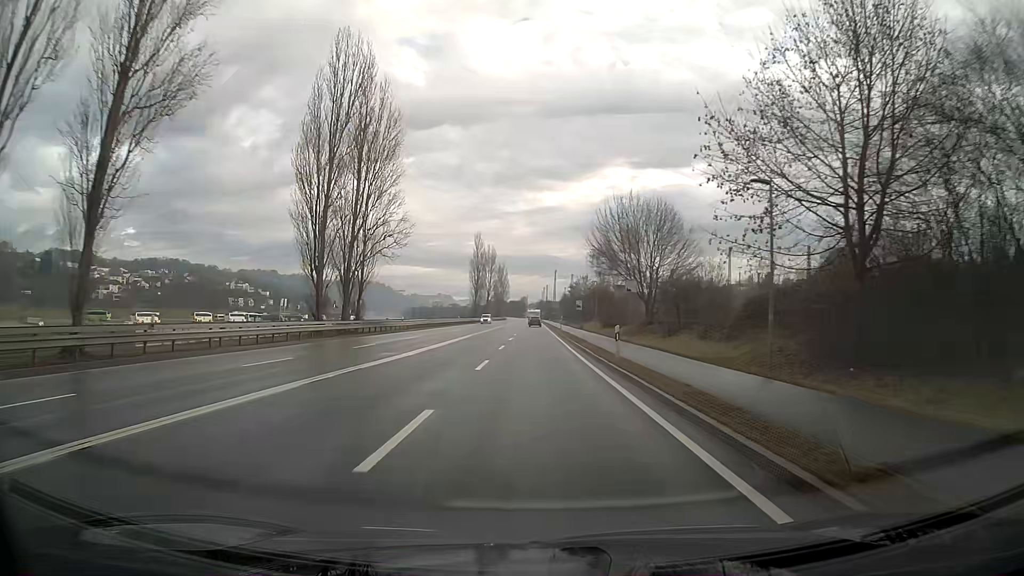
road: primary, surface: asphalt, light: Day
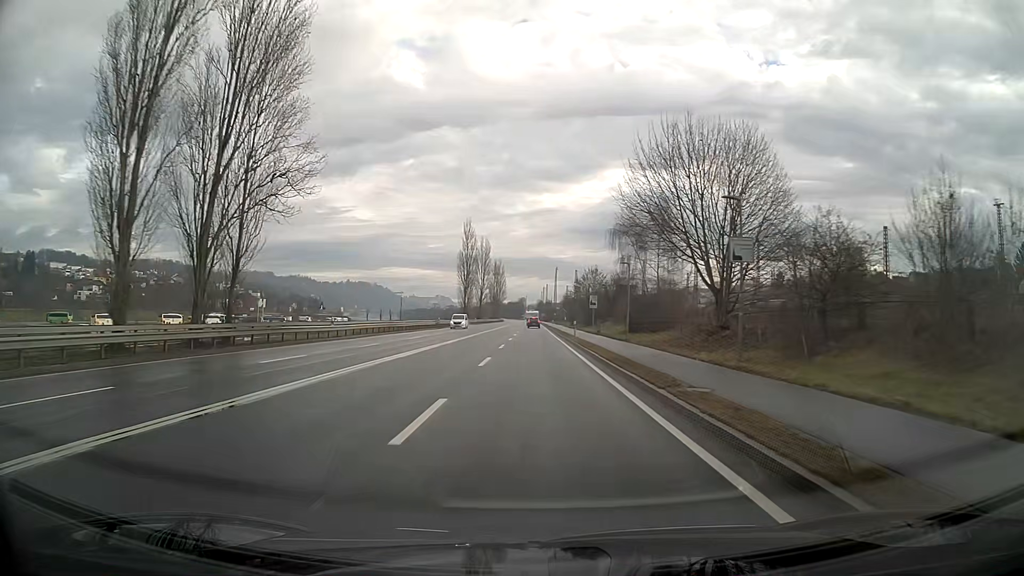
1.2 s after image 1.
(0.0, +22.8) m; 0°
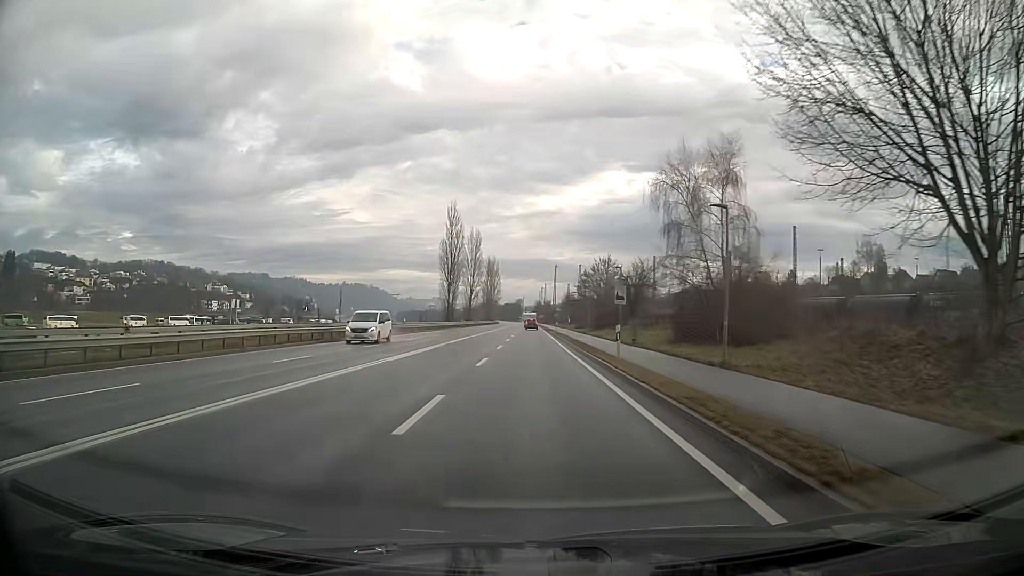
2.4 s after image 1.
(0.0, +22.9) m; 0°
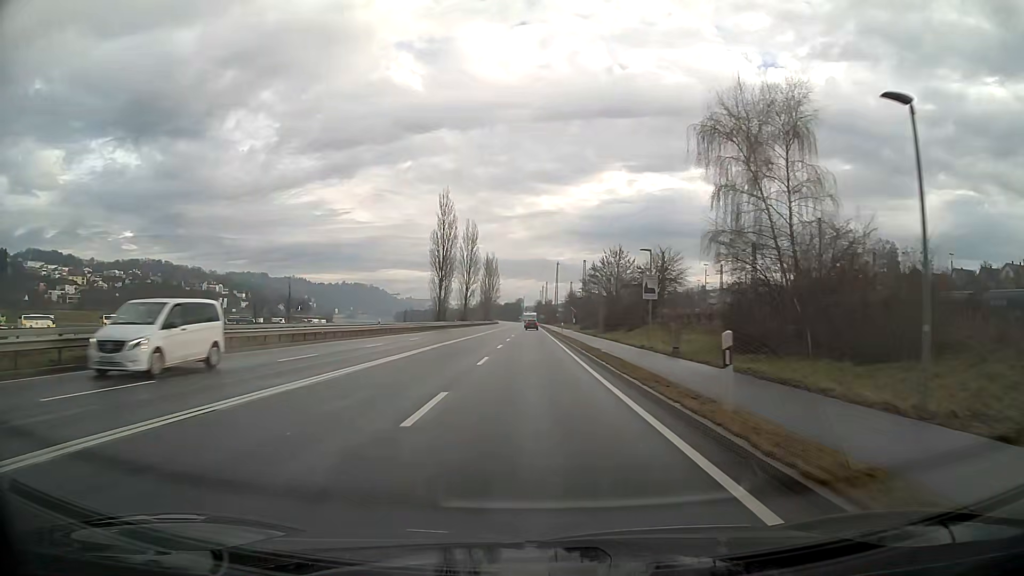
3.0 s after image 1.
(0.0, +11.4) m; 0°
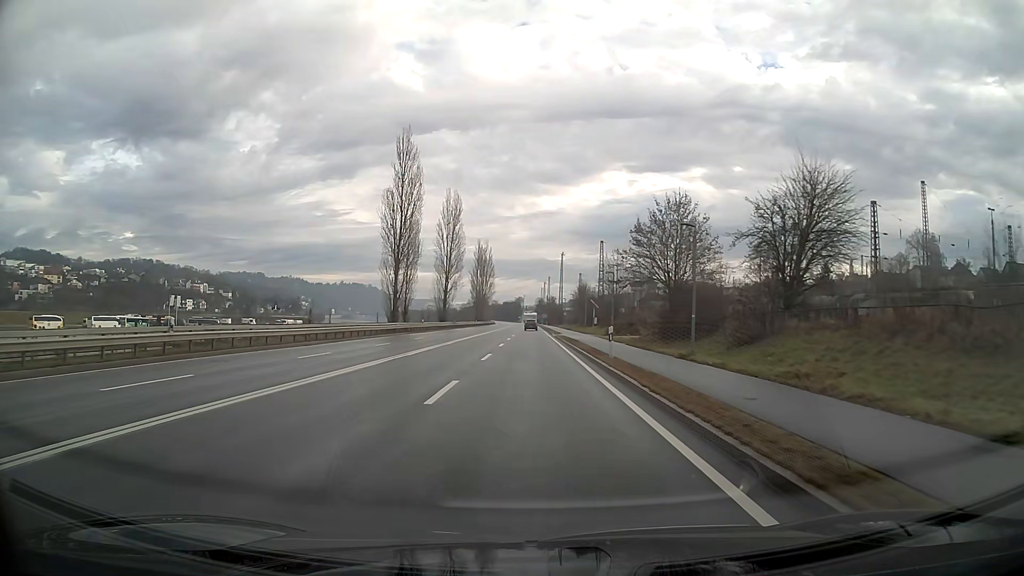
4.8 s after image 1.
(0.0, +33.9) m; 0°
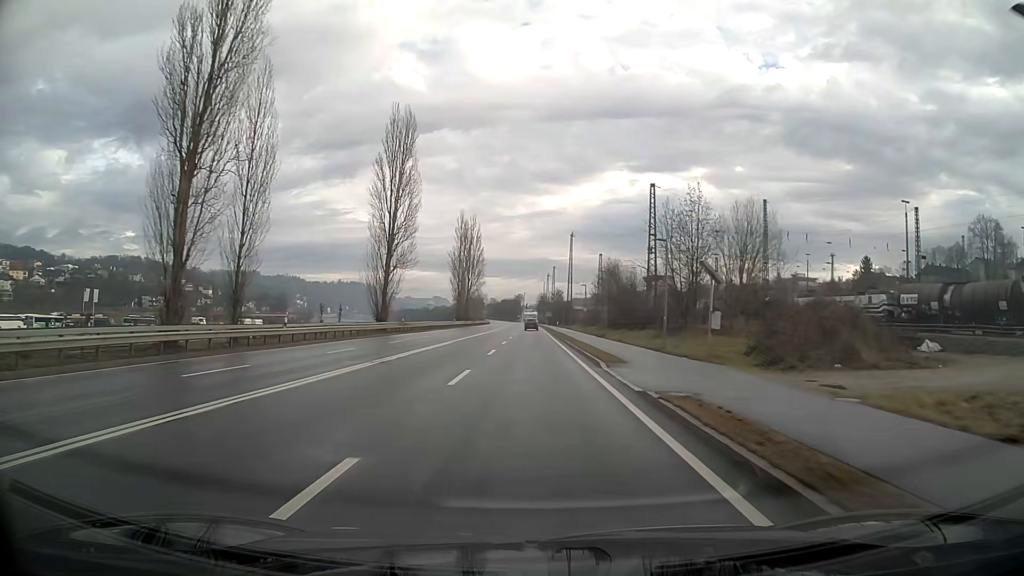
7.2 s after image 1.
(0.0, +44.5) m; 0°
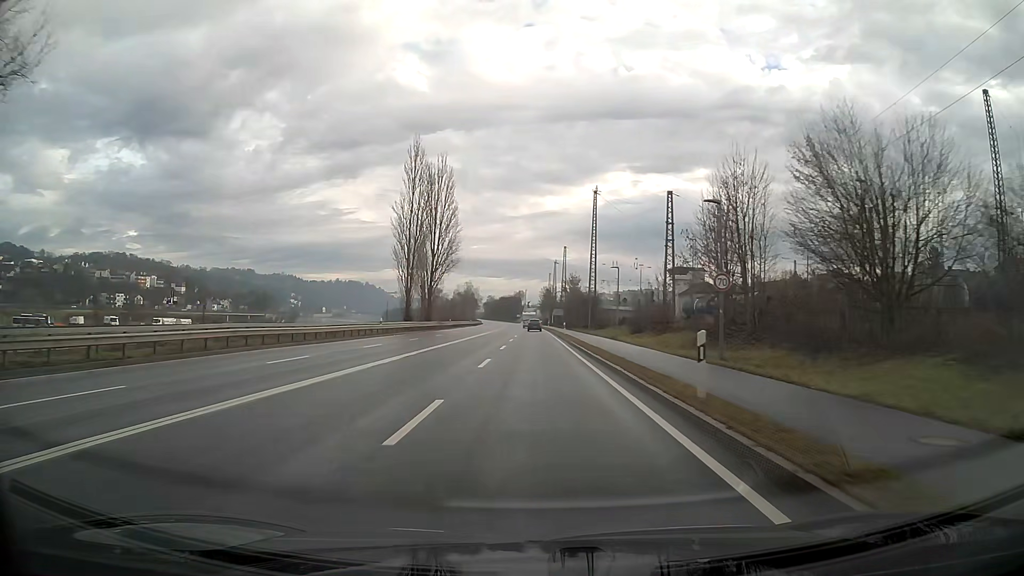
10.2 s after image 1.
(-0.1, +55.1) m; 0°
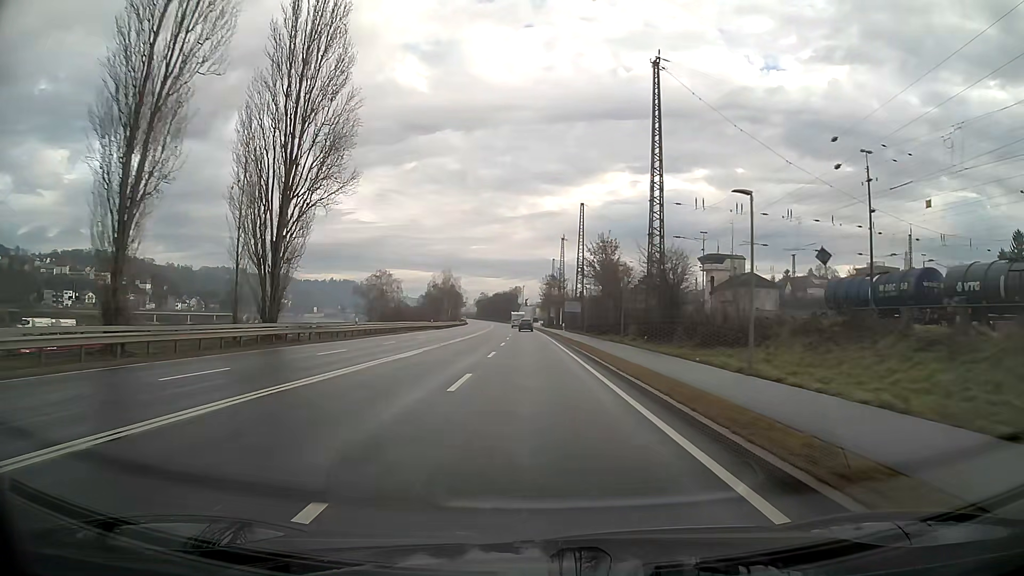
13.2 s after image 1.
(+0.1, +54.7) m; 0°
